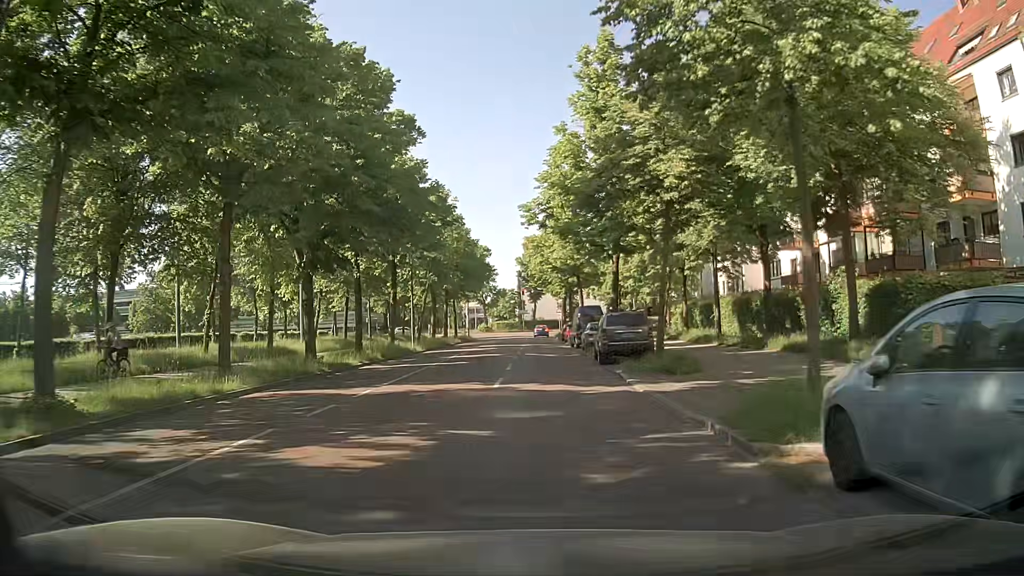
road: residential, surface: asphalt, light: Day
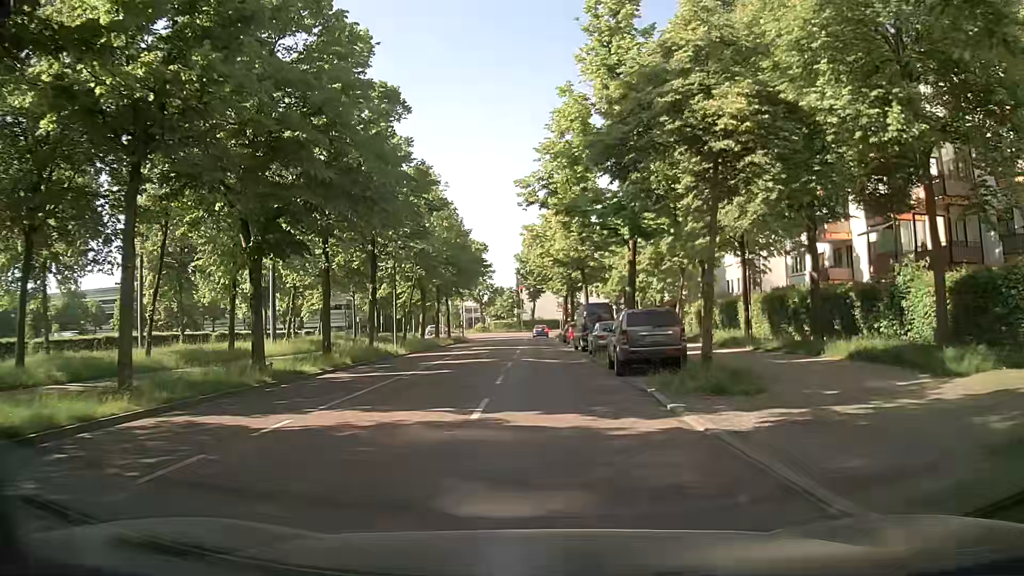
(0.0, +5.1) m; 0°
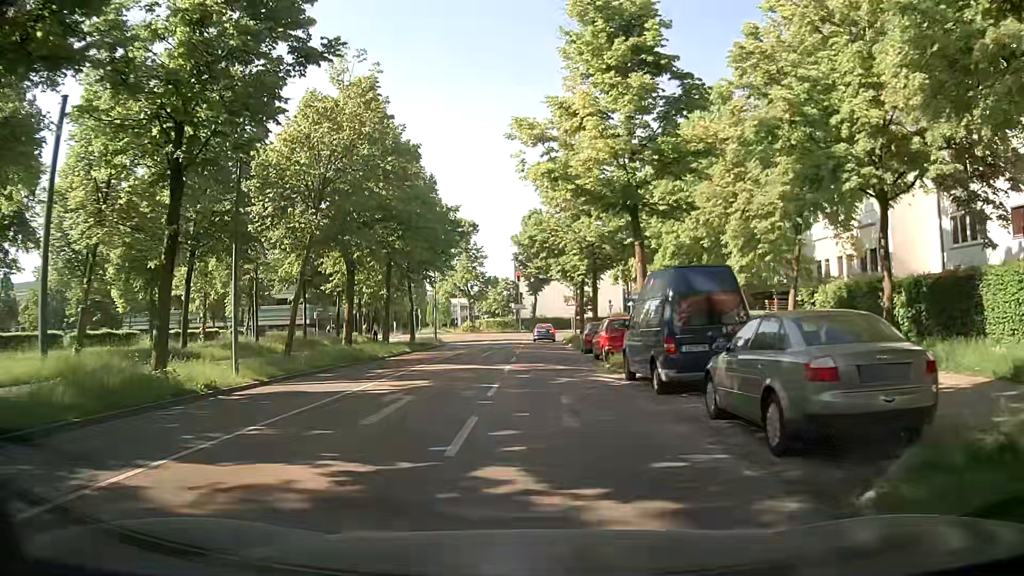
(0.0, +21.0) m; +1°
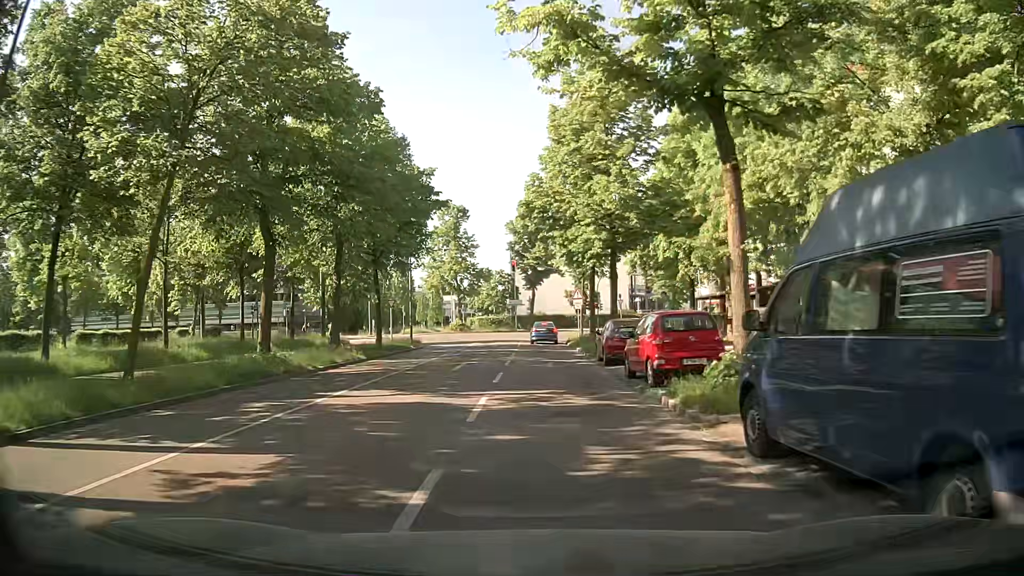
(-0.1, +9.6) m; -1°
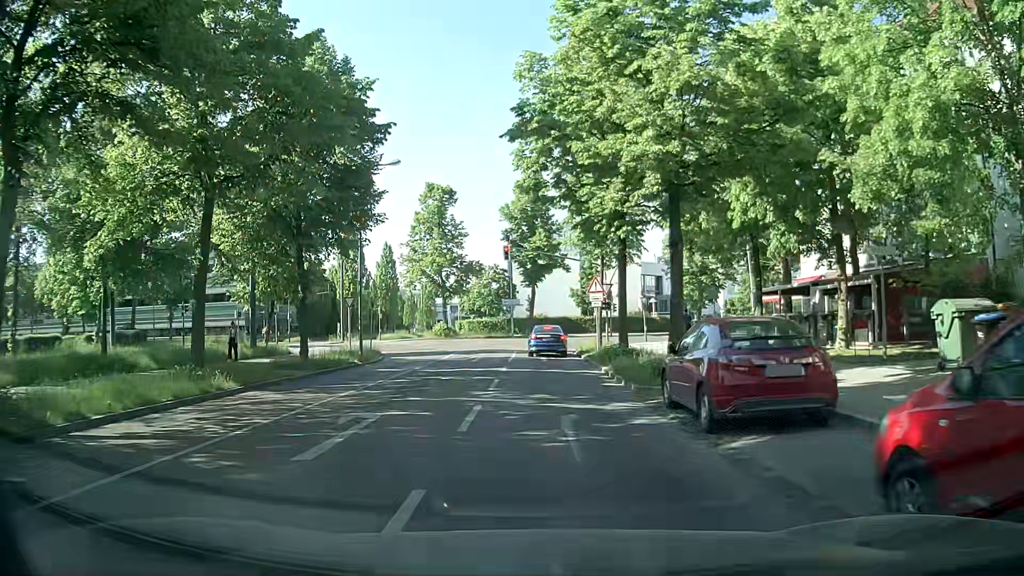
(0.0, +12.6) m; 0°
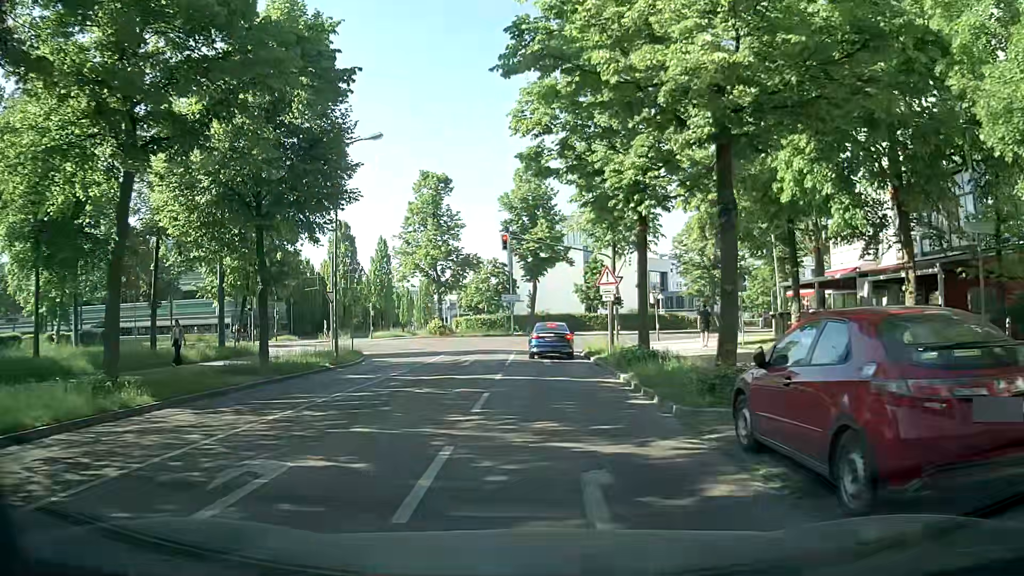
(0.0, +4.1) m; 0°
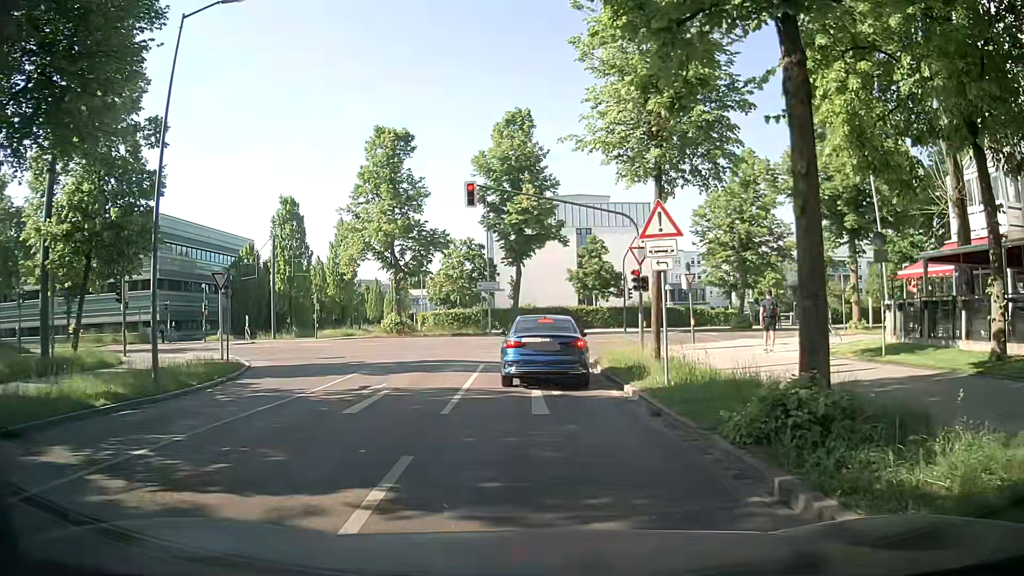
(0.0, +12.5) m; +1°
